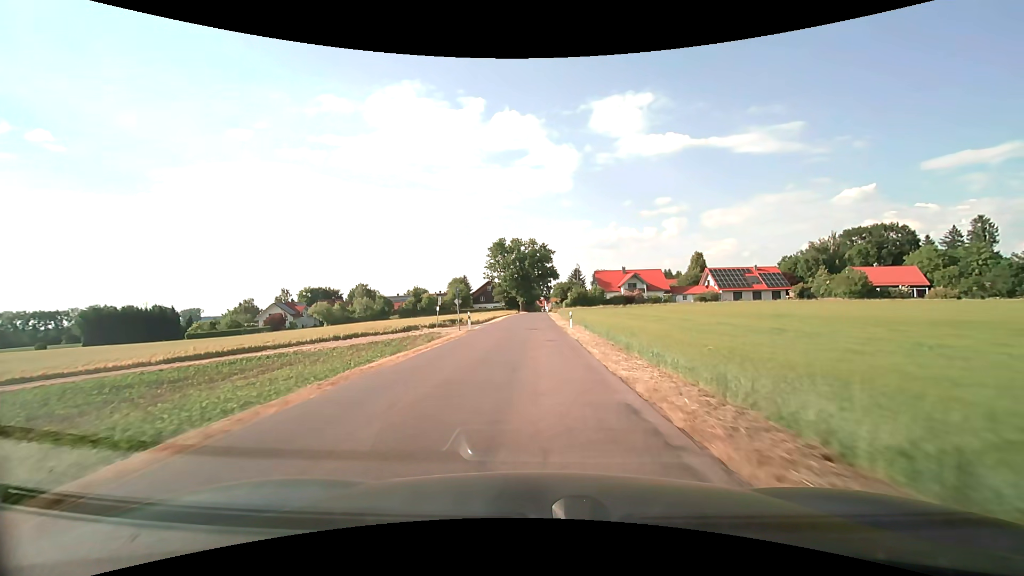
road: unclassified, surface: asphalt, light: Day
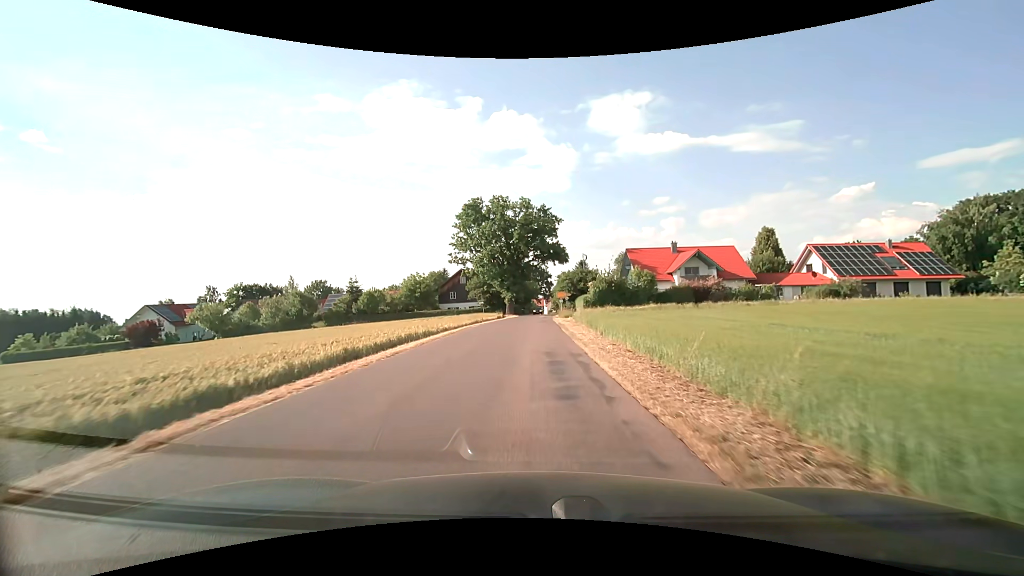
(+0.1, +43.2) m; 0°
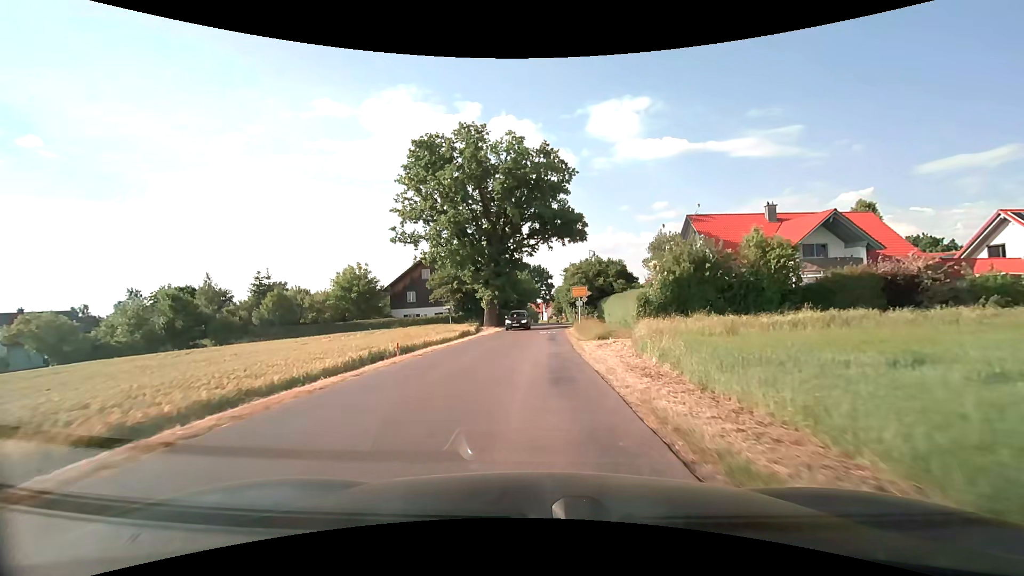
(-0.1, +29.1) m; 0°
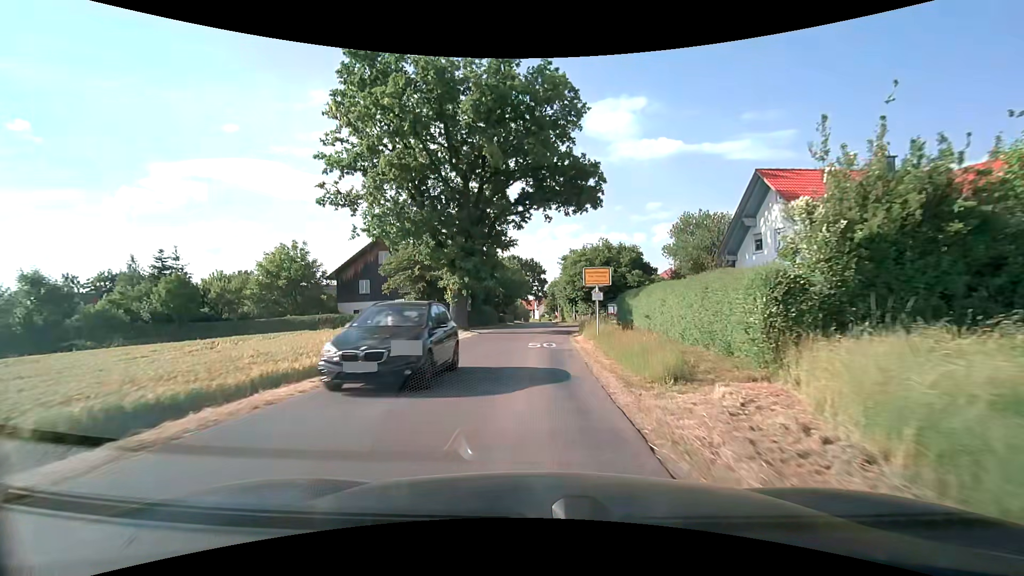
(0.0, +14.2) m; +1°
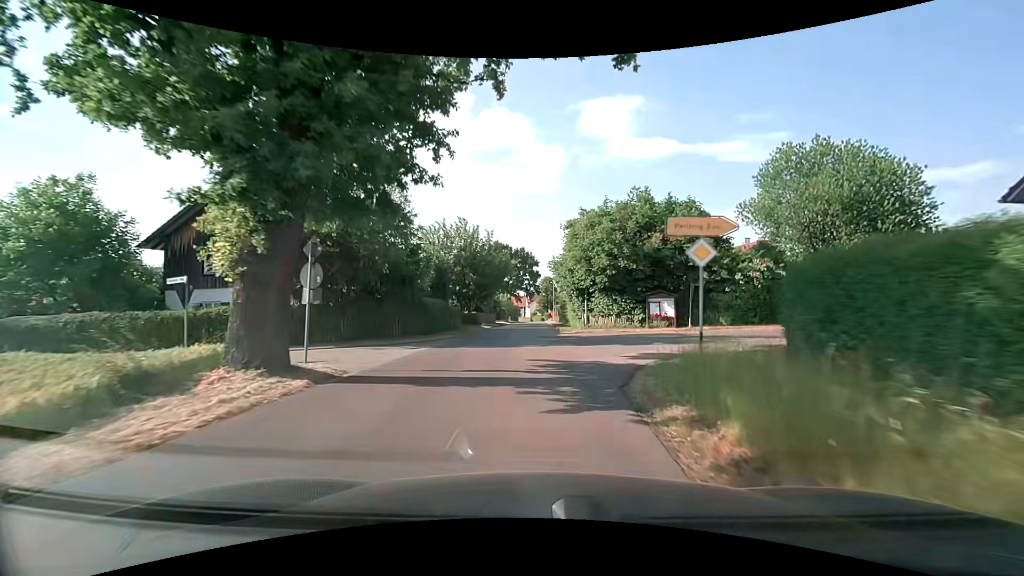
(+0.2, +21.2) m; +1°
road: residential
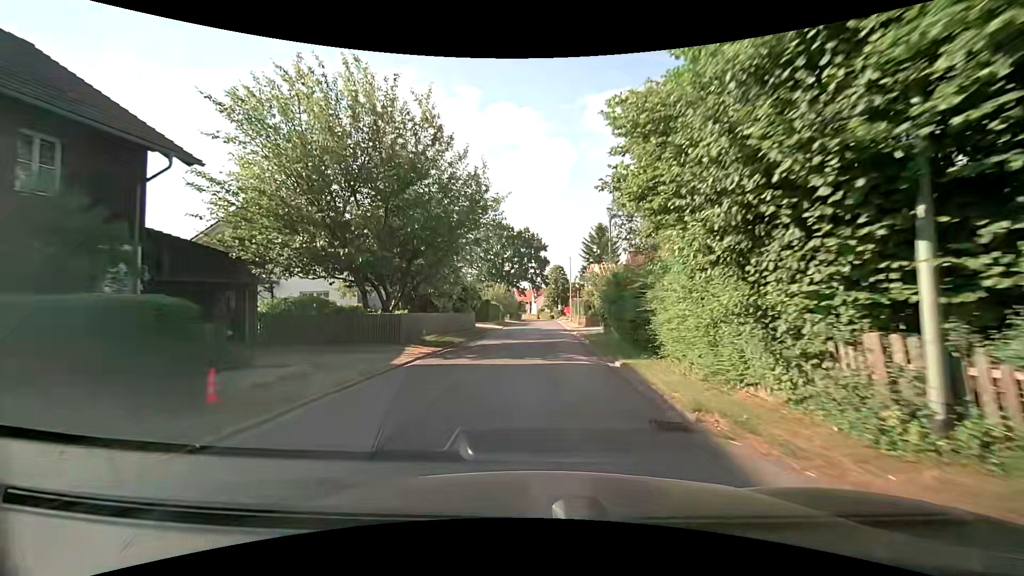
(-0.1, +27.3) m; -1°
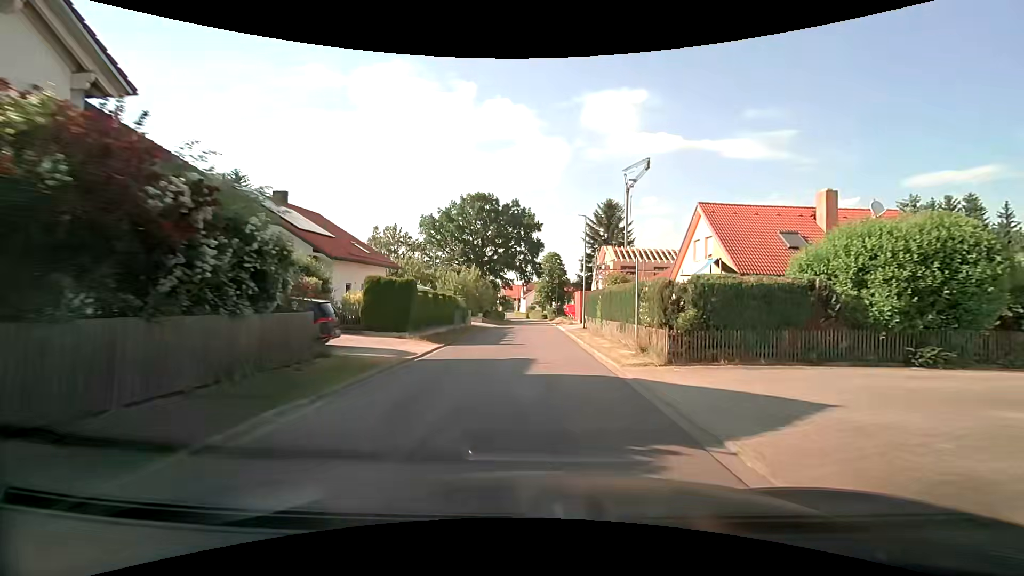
(+0.2, +25.5) m; +1°
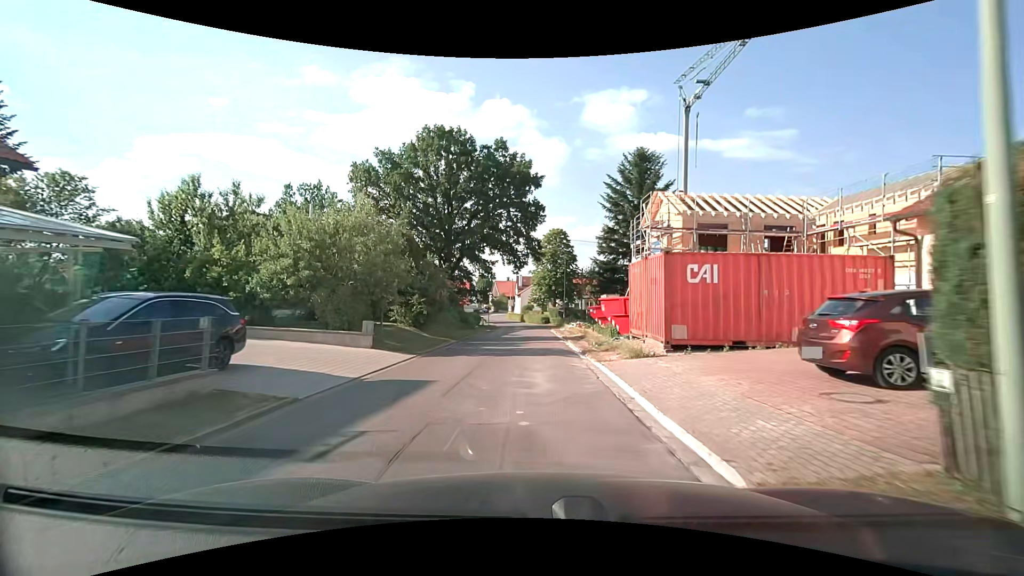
(+0.3, +30.3) m; 0°
